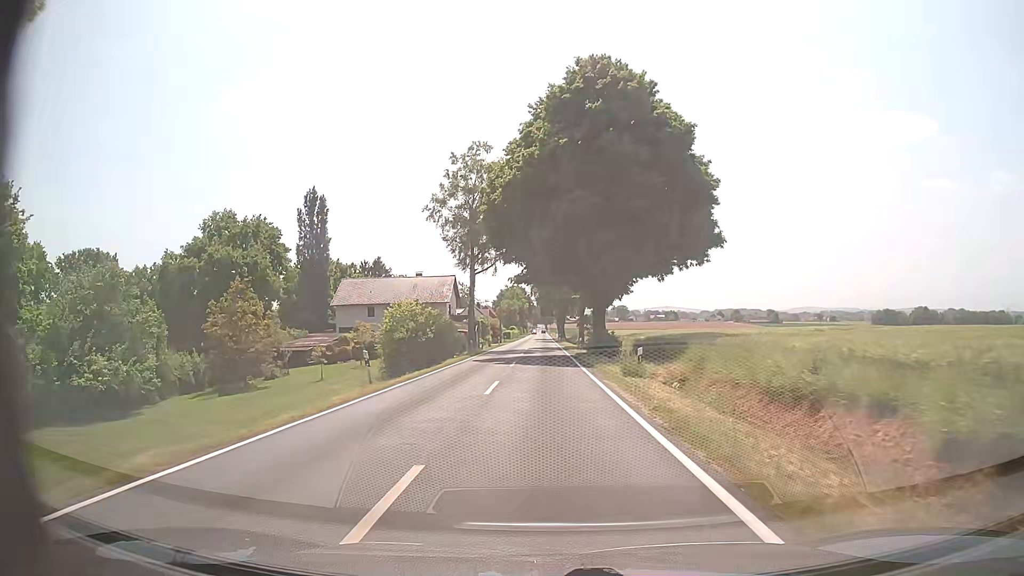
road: tertiary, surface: asphalt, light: Day
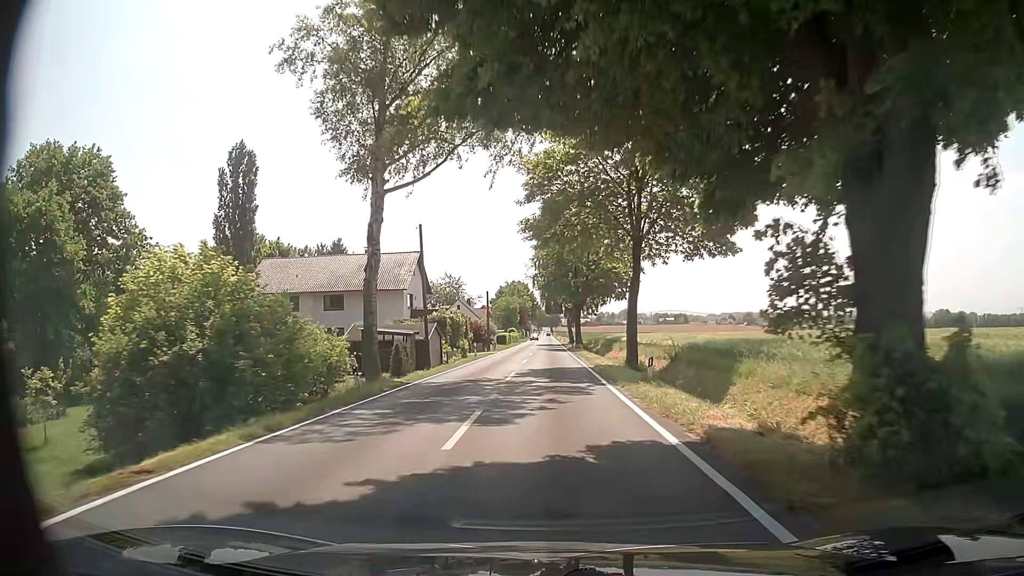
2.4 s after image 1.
(-0.2, +31.0) m; 0°
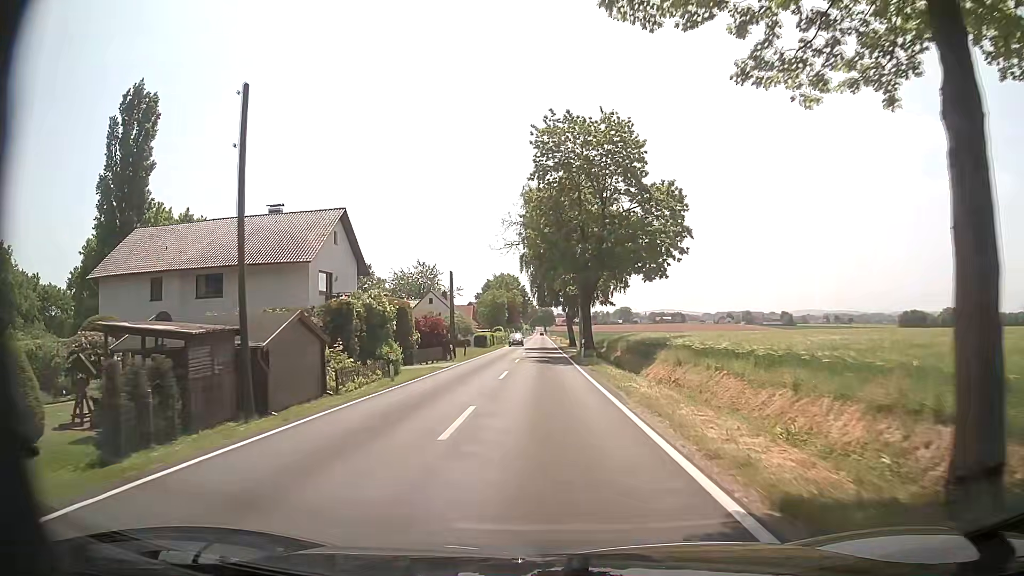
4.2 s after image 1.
(+0.1, +23.2) m; 0°
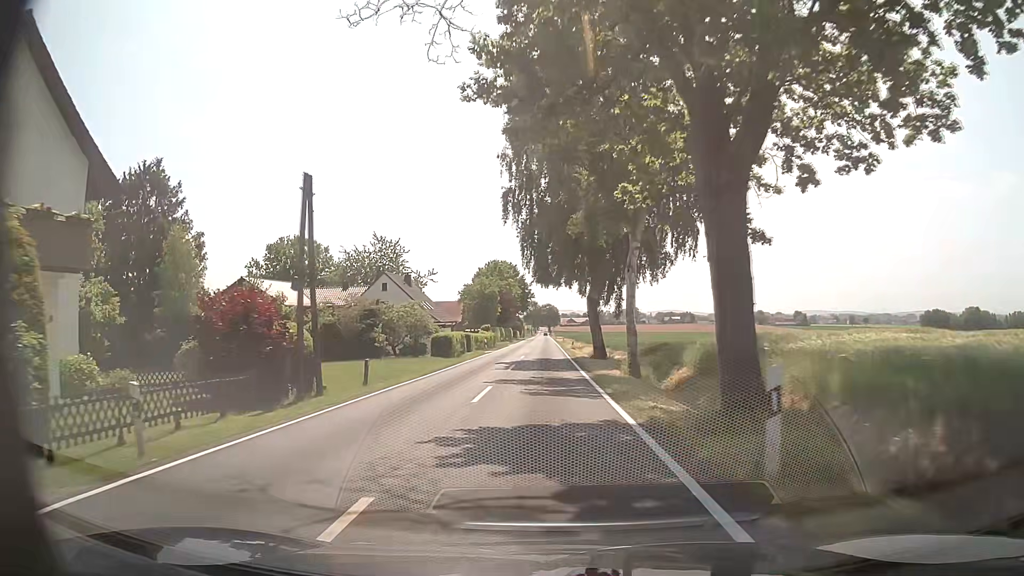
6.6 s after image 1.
(+0.1, +31.1) m; 0°
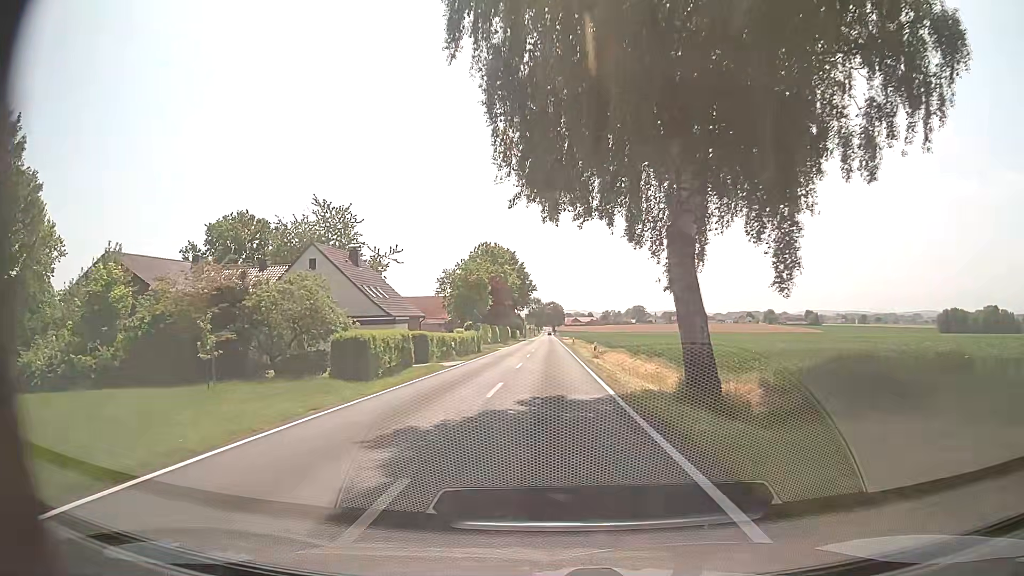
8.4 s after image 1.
(-0.1, +23.3) m; 0°
(0, +10) (0, +20) (0, +30) (0, +40) (0, +50) (+1, +60) (+1, +70) (+1, +80) (+1, +90) (+1, +100) m
